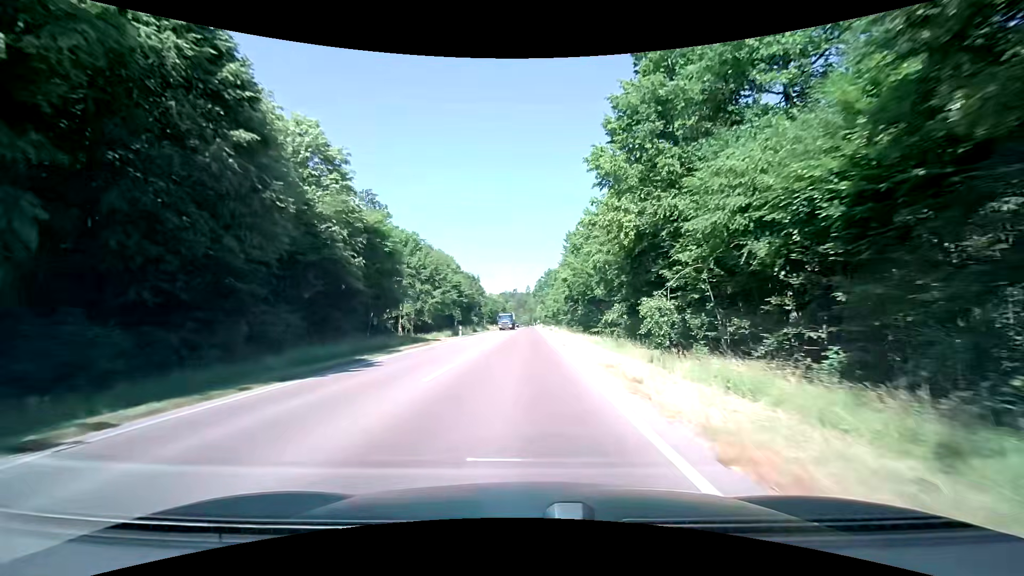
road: secondary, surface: asphalt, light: Day
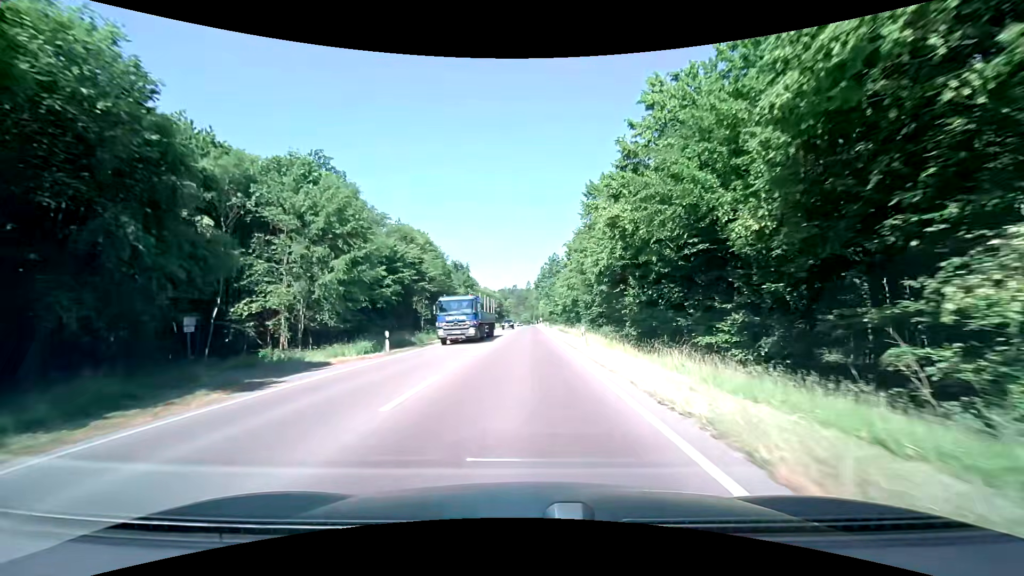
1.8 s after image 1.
(+0.1, +27.8) m; 0°
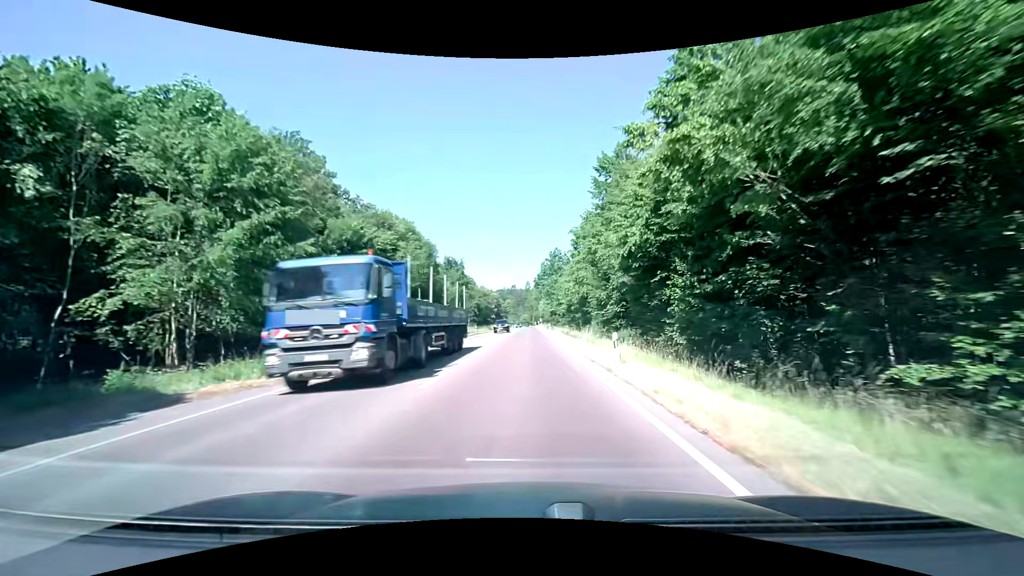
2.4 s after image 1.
(0.0, +9.2) m; 0°
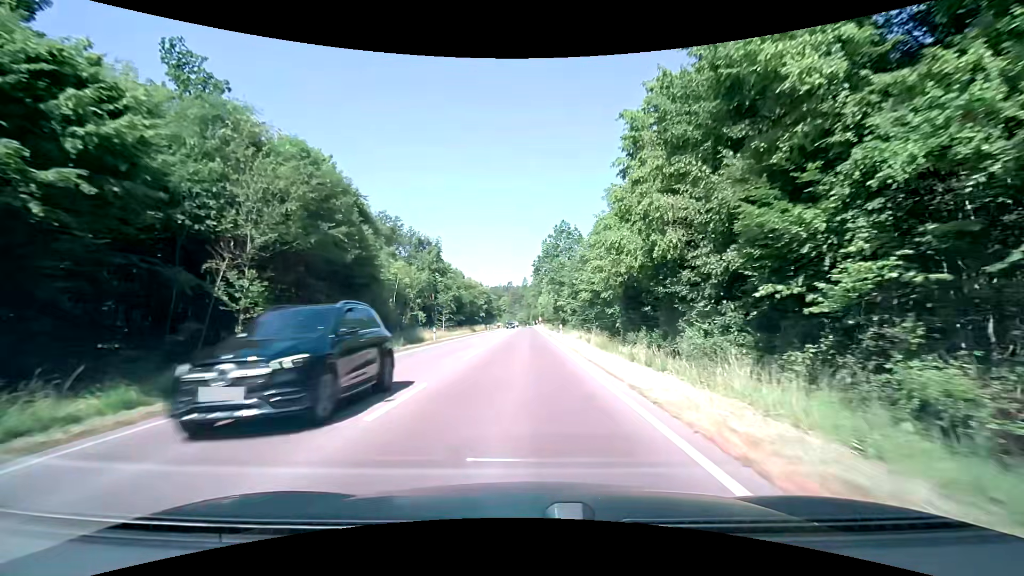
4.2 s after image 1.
(0.0, +27.2) m; 0°
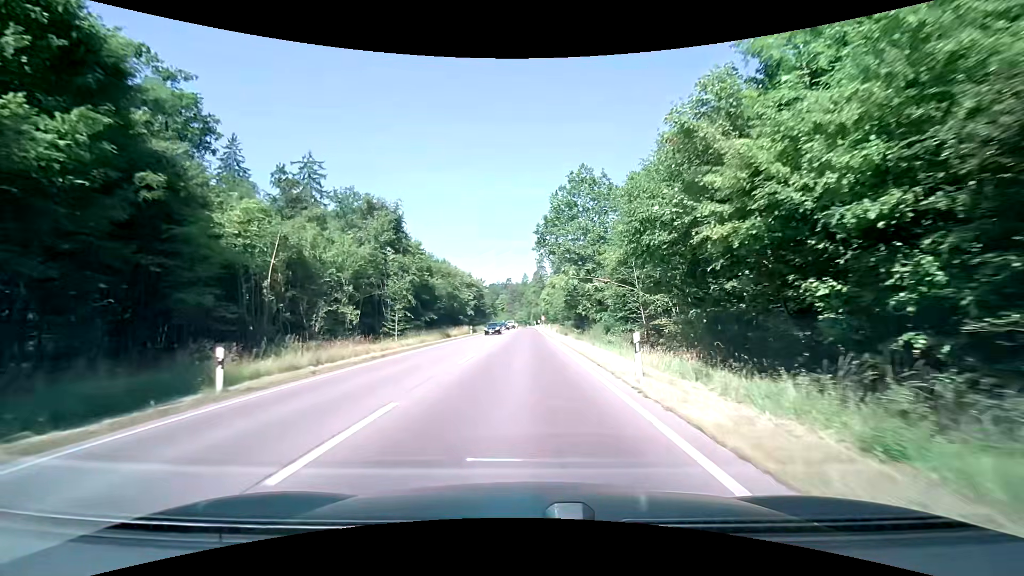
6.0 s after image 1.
(-0.1, +26.6) m; 0°
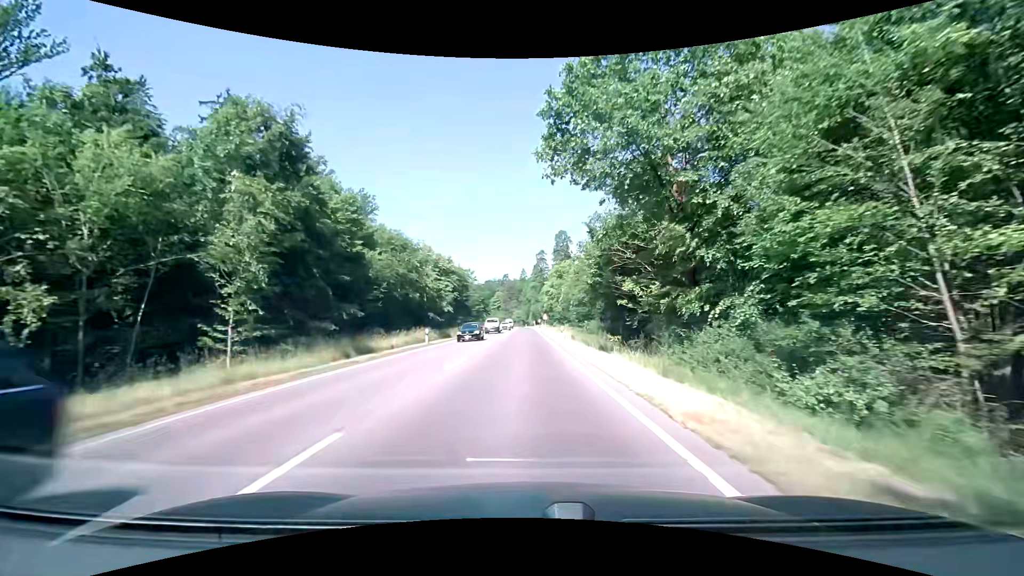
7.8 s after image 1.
(0.0, +26.2) m; 0°
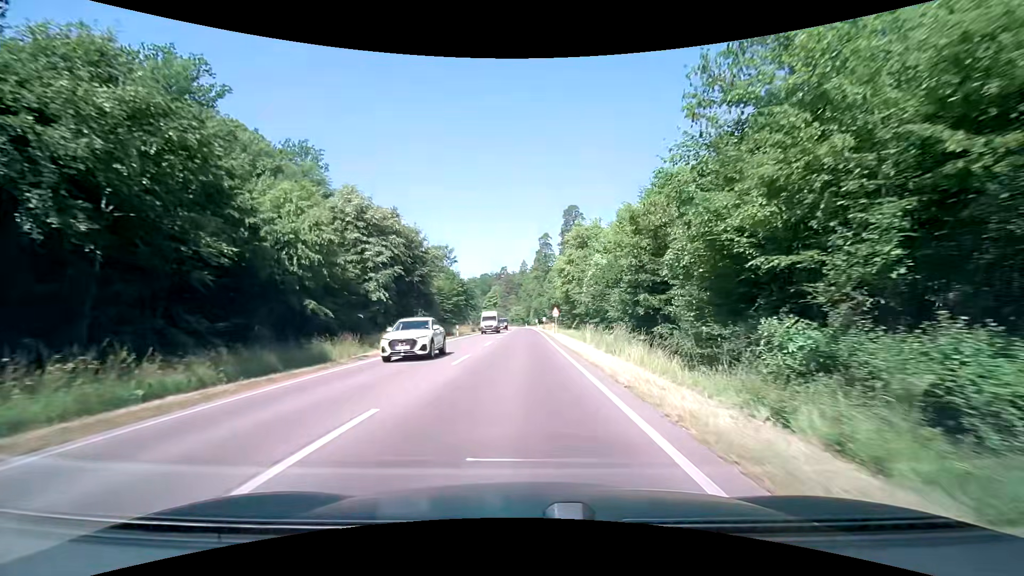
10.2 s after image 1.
(-0.1, +34.5) m; 0°
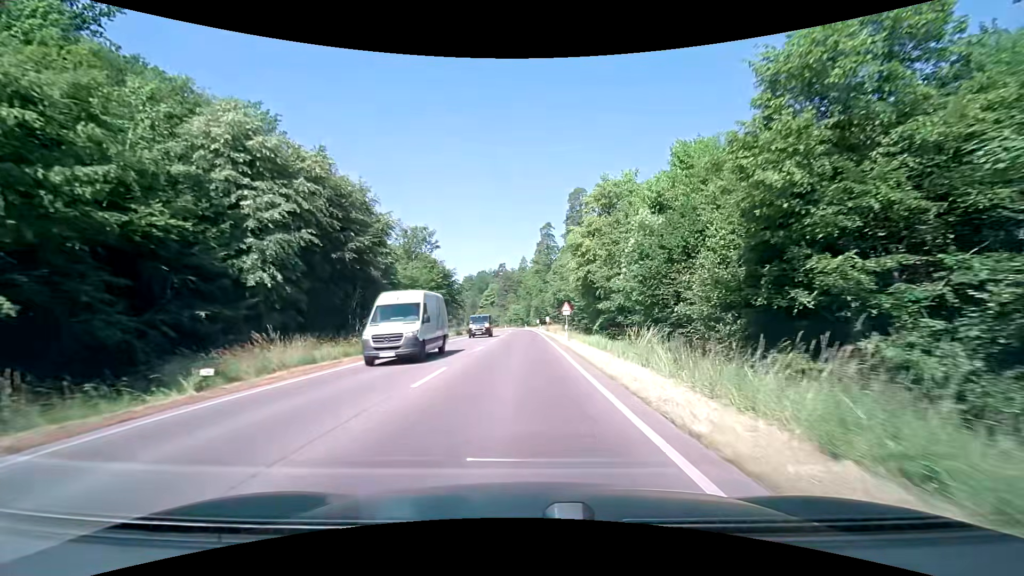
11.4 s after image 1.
(-0.1, +17.4) m; 0°
